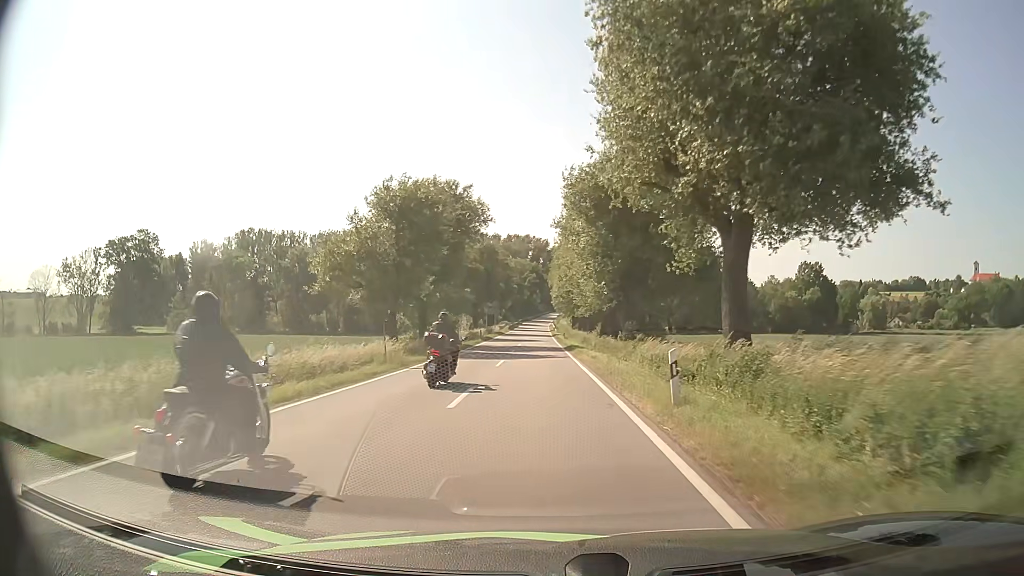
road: secondary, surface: asphalt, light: Day
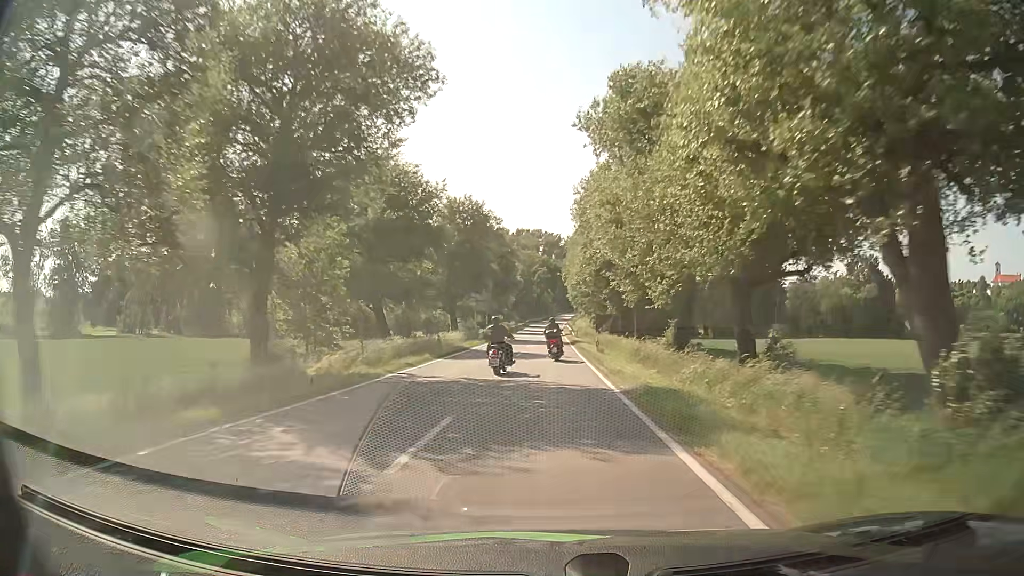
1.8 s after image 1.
(-0.4, +29.5) m; -1°
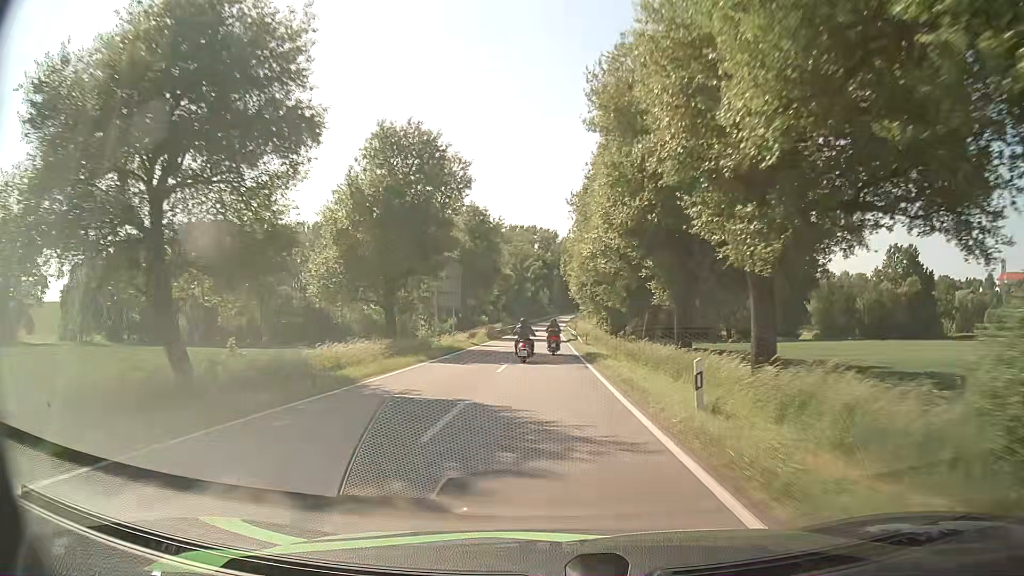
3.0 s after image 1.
(0.0, +22.6) m; 0°
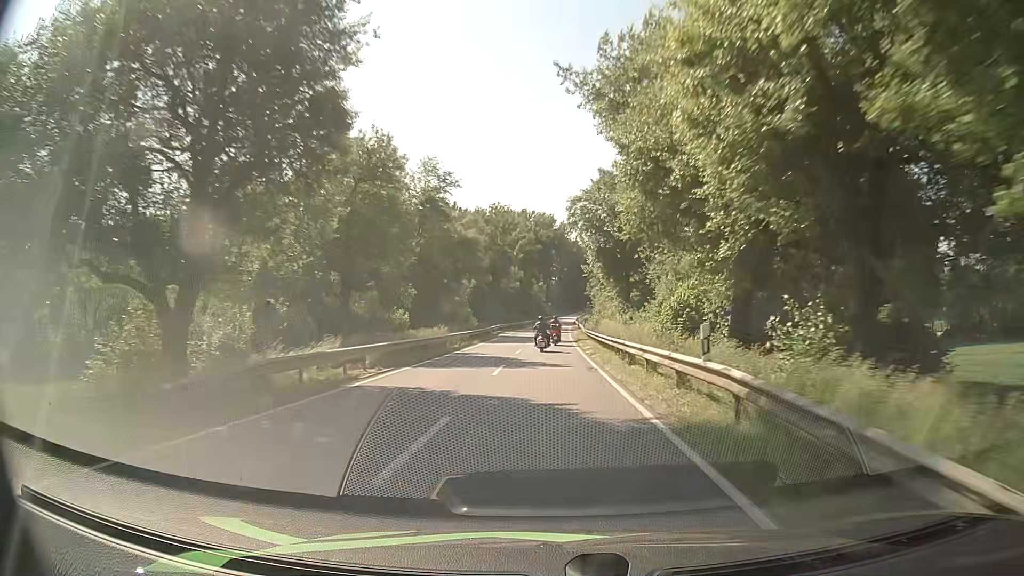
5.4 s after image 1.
(+0.5, +50.5) m; +1°
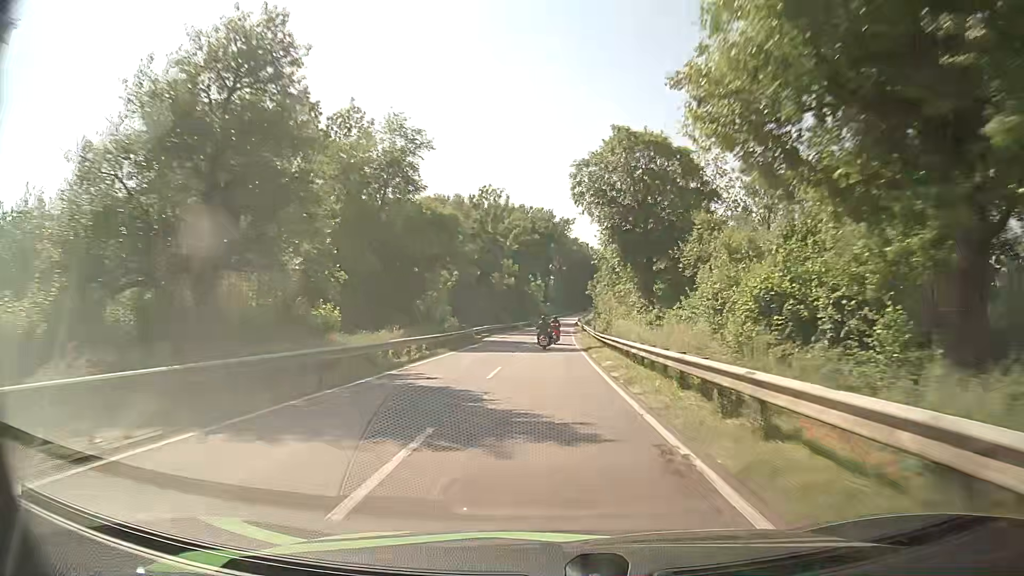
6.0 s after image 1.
(+0.1, +13.2) m; +1°
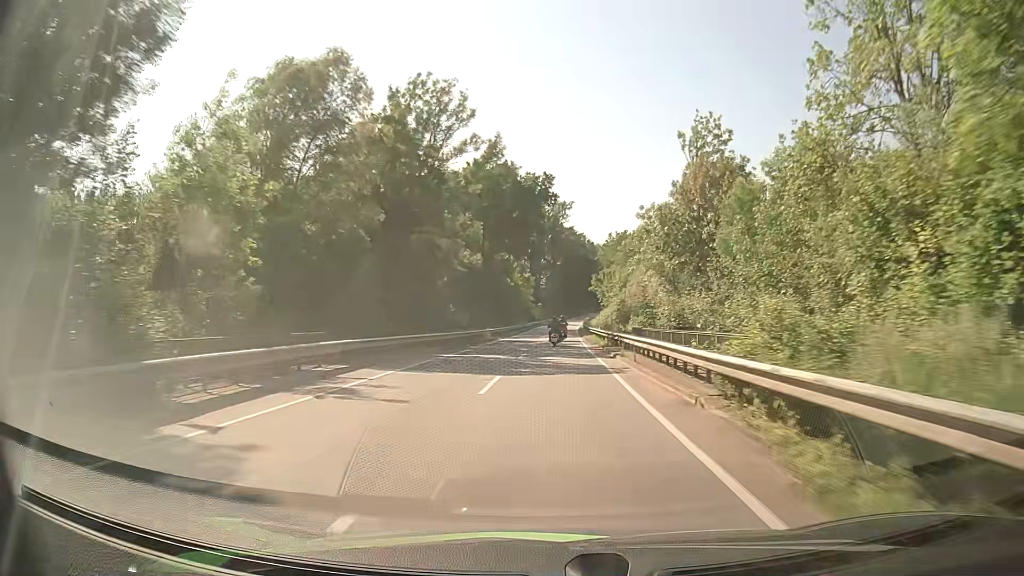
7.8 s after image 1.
(-0.4, +40.2) m; 0°
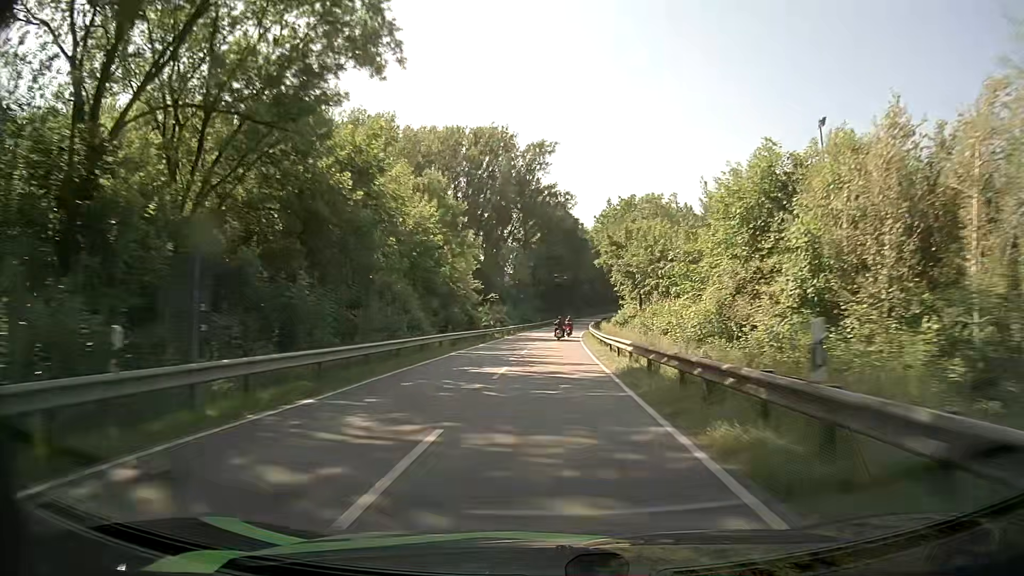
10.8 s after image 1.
(+1.3, +68.0) m; +2°
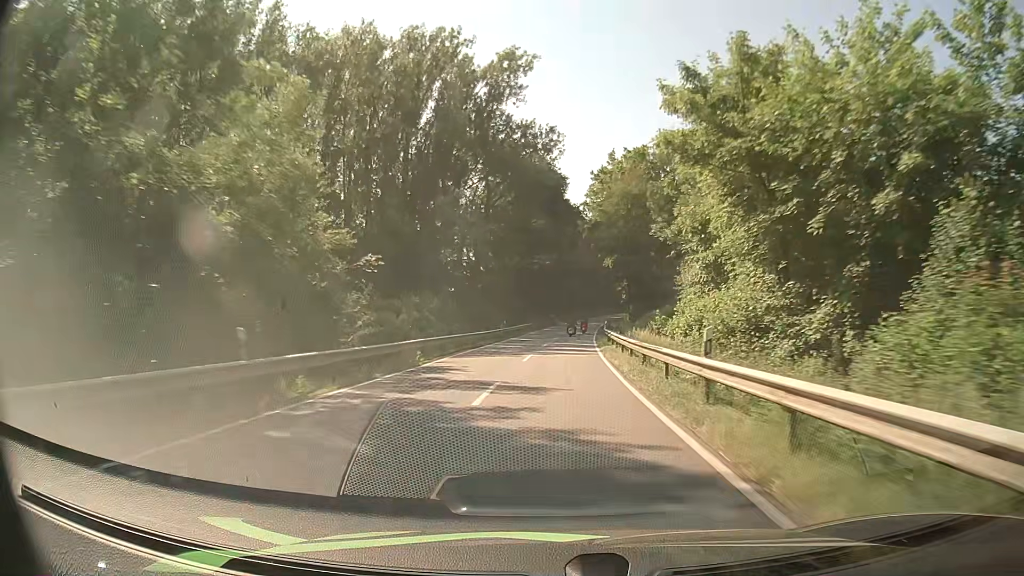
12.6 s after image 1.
(+0.5, +41.6) m; +2°
(0, +10) (0, +20) (+1, +30) (+1, +40) (+2, +50) (+2, +60) (+3, +70) (+4, +80) (+5, +90) (+7, +100) m
